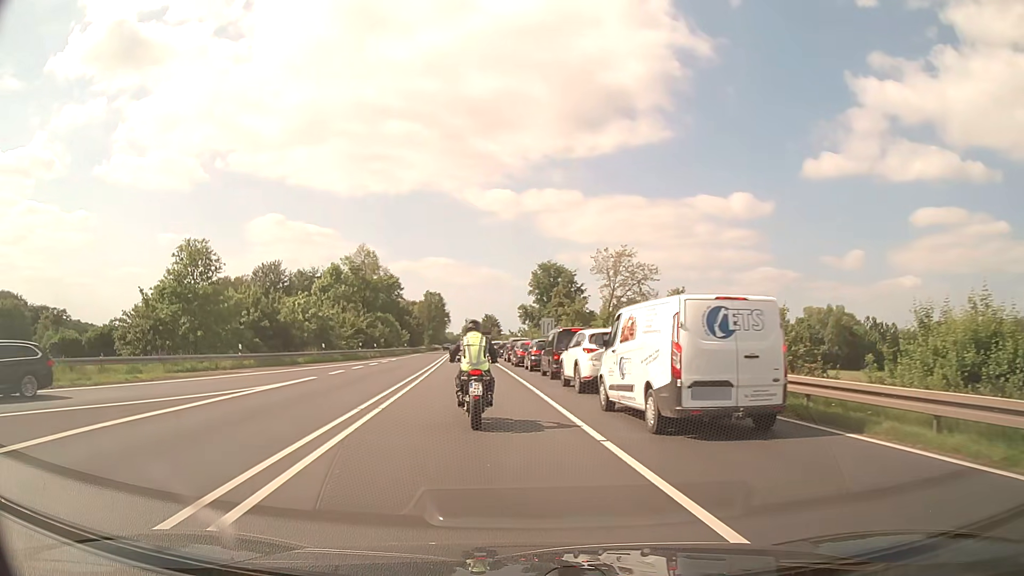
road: primary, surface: asphalt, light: Day
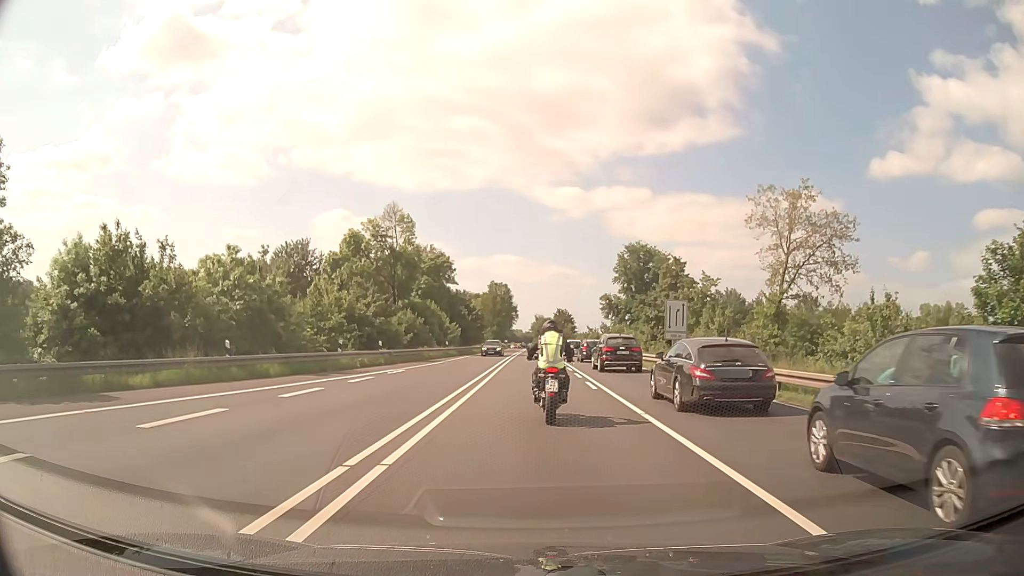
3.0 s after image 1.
(-2.2, +26.8) m; -6°
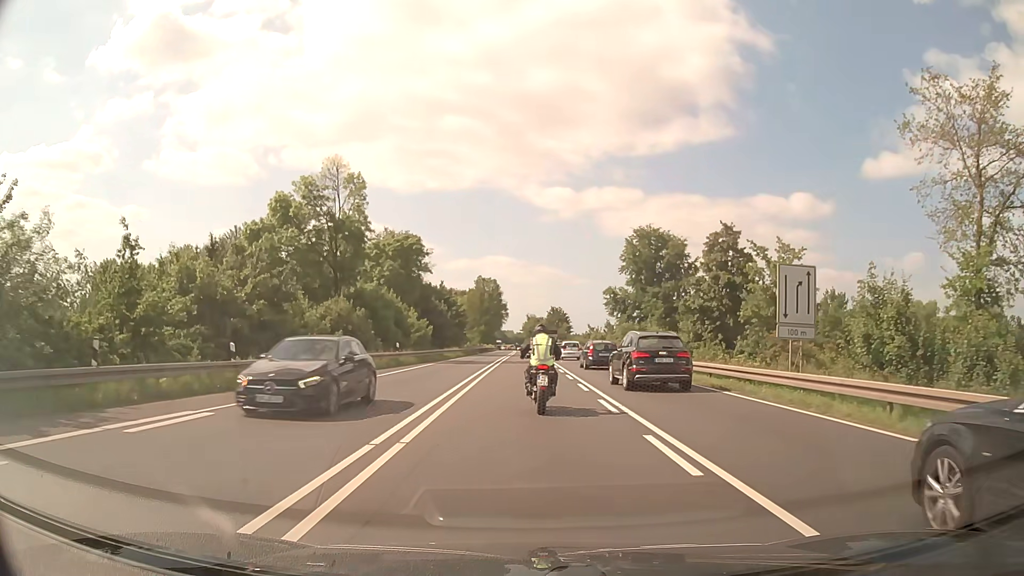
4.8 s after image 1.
(+0.2, +18.6) m; +1°
(0, +10) (0, +20) (0, +30) (0, +40) (0, +50) (0, +60) (0, +70) (0, +80) (0, +90) (0, +100) m
